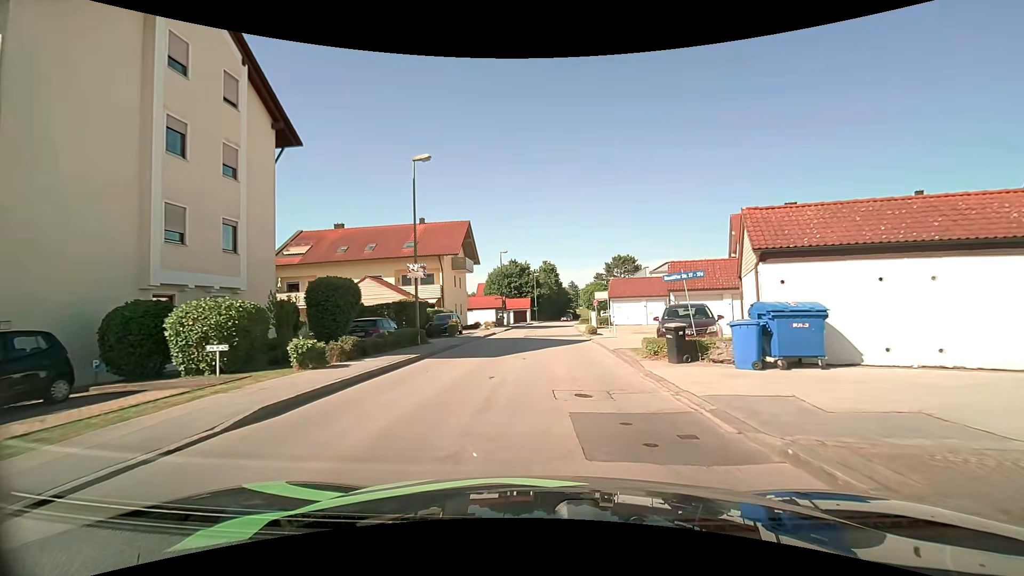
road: unclassified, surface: asphalt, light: Day
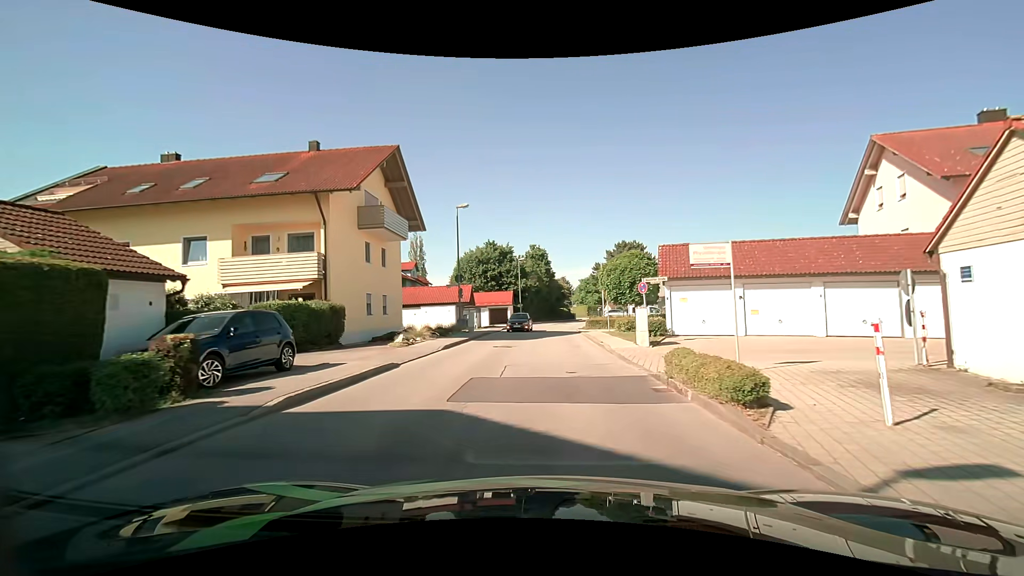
(+0.2, +22.5) m; +1°
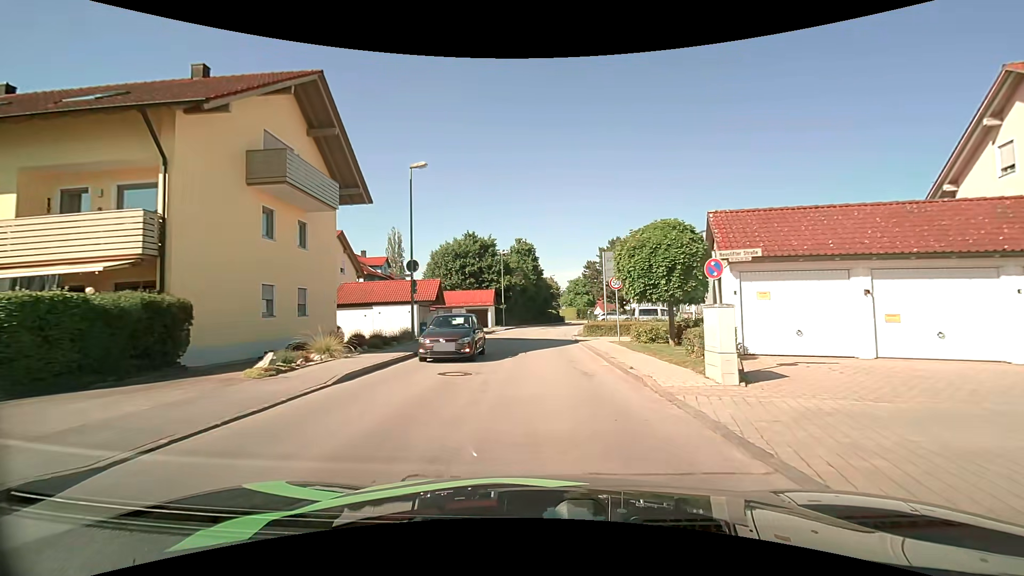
(0.0, +8.8) m; +1°
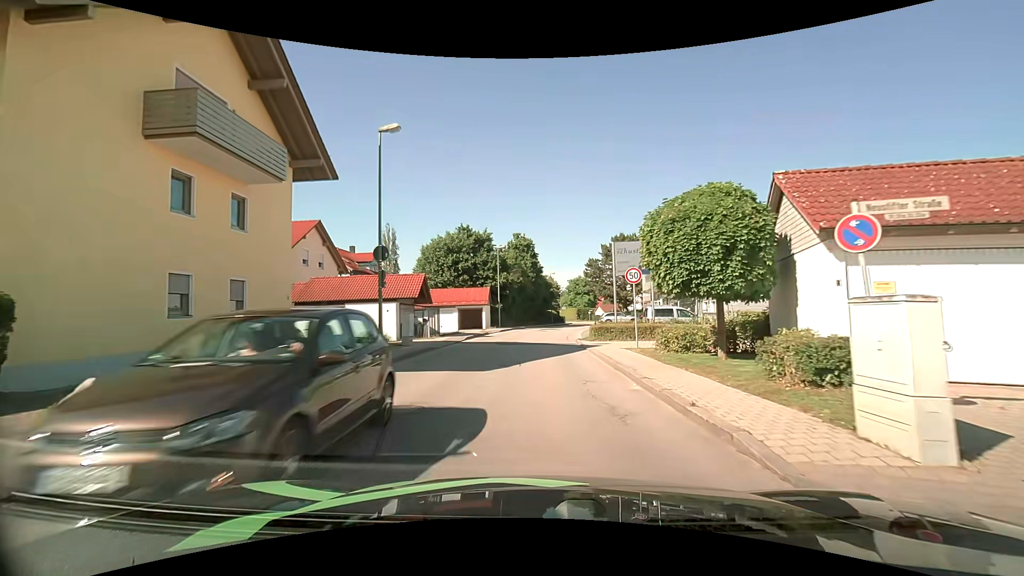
(0.0, +4.5) m; +1°
(0, +10) (0, +20) (0, +30) (+1, +40) (+2, +50) (+3, +60) (+5, +70) (+7, +79) (+9, +89) (+10, +99) m
